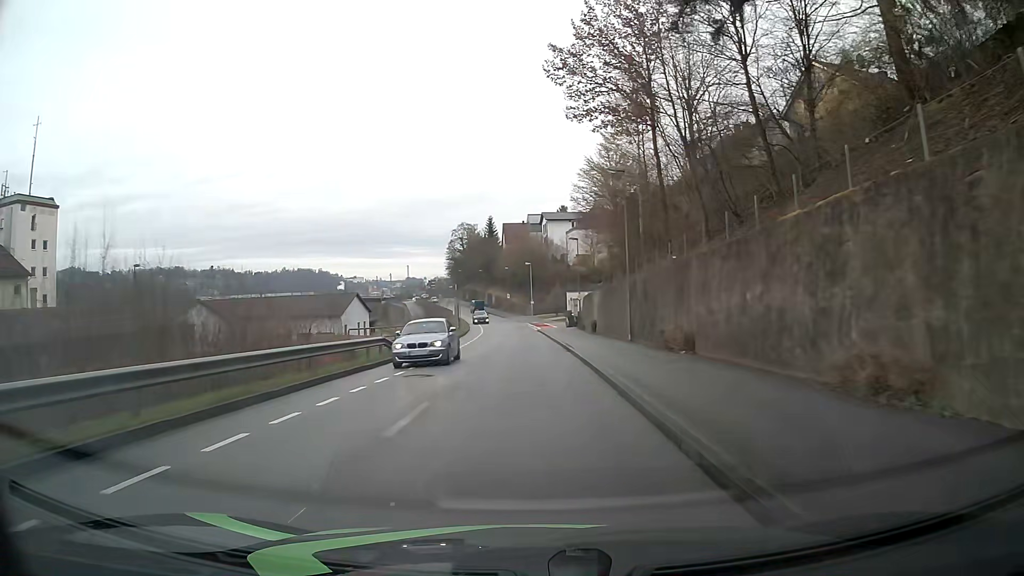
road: residential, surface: asphalt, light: Day
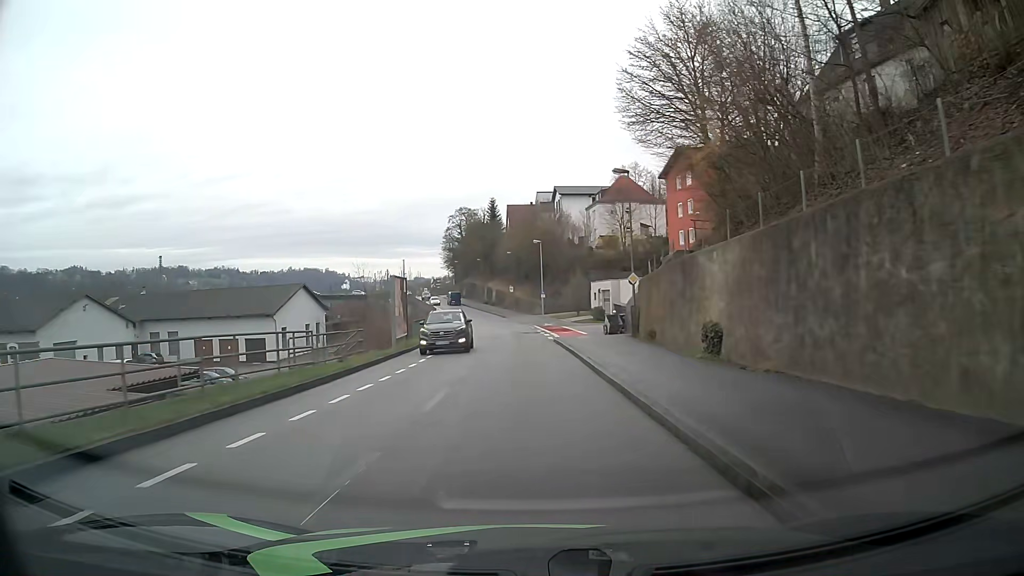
(-0.3, +27.9) m; -1°
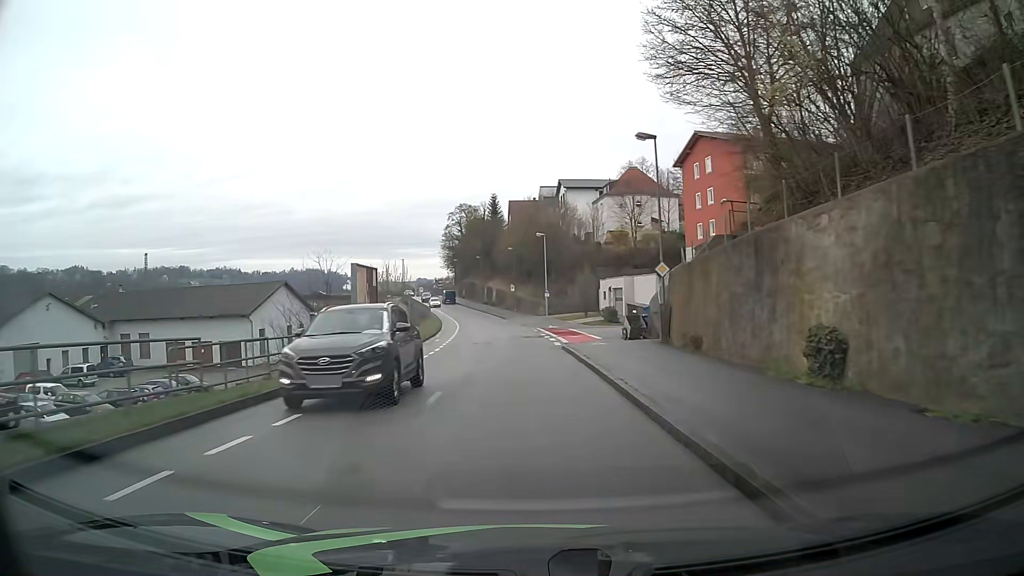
(0.0, +6.7) m; 0°
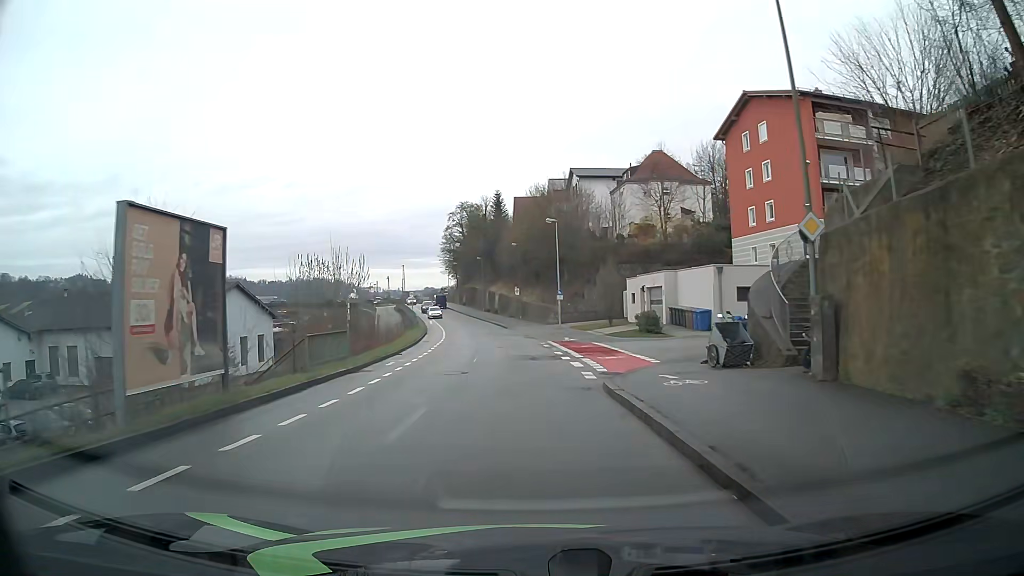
(-0.1, +13.7) m; -1°
(0, +10) (0, +20) (-1, +30) (-2, +40) (-3, +50) (-4, +60) (-6, +70) (-8, +79) (-10, +89) (-12, +99) m
